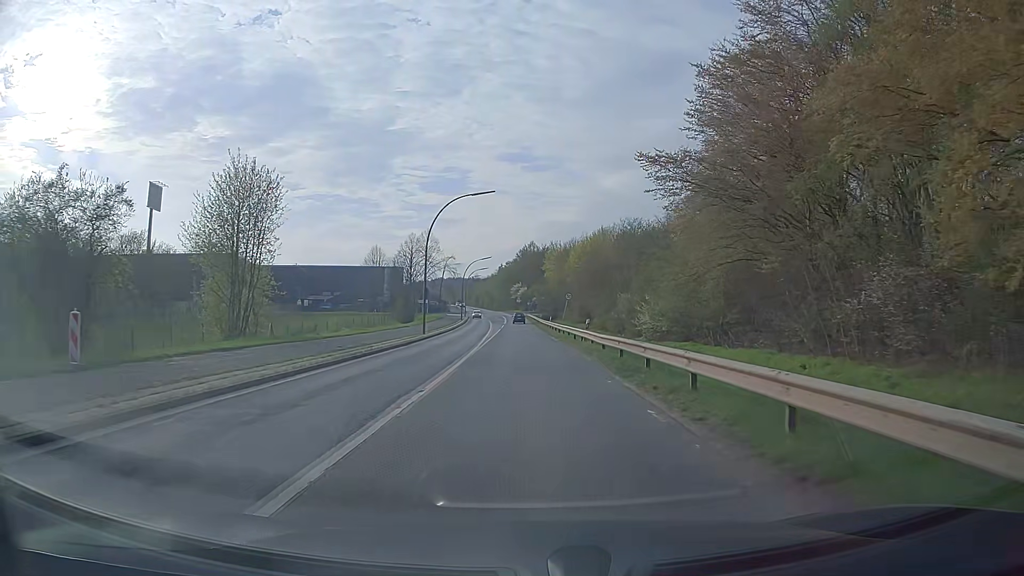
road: secondary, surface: asphalt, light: Day
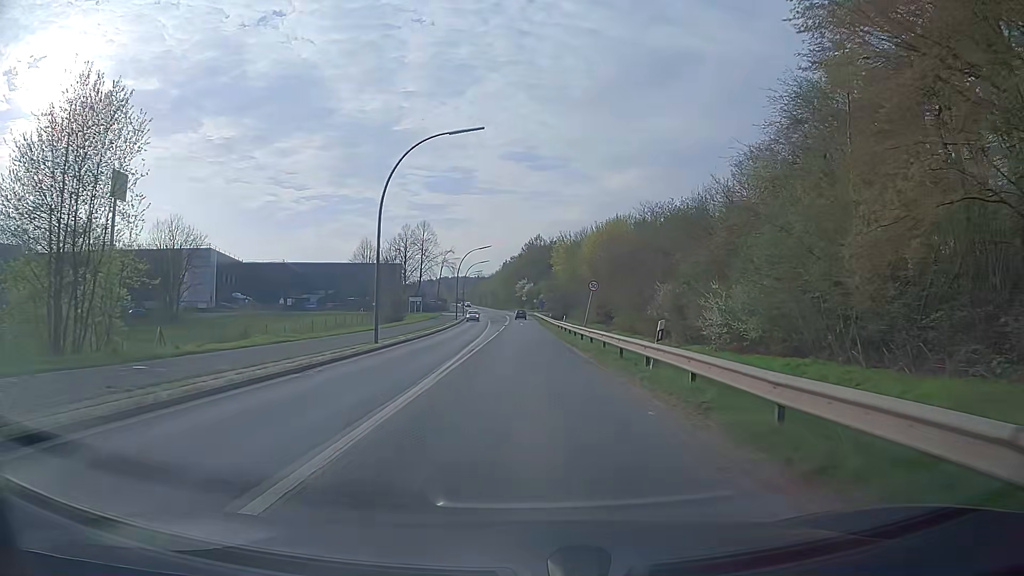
(-0.1, +15.8) m; 0°
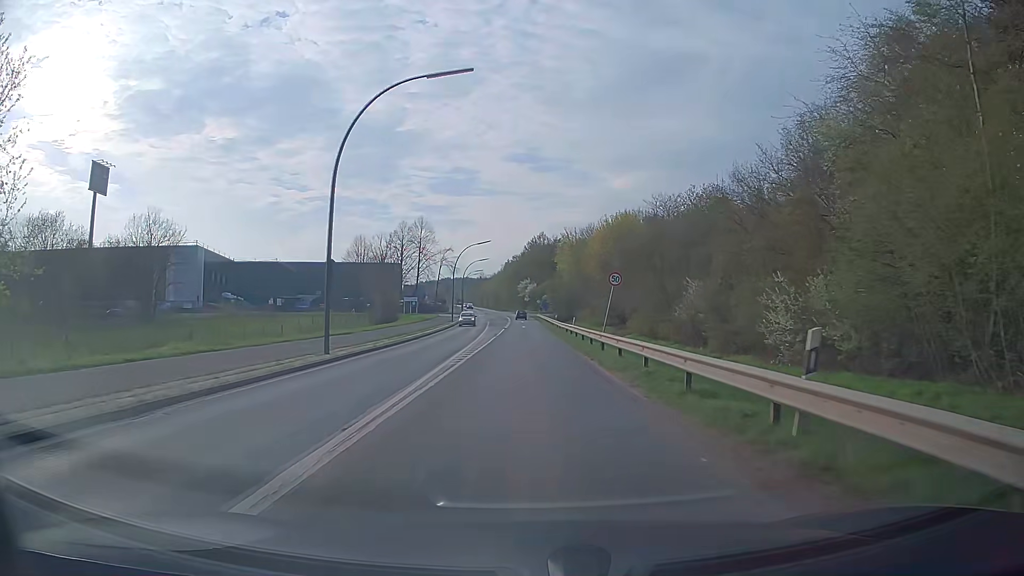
(-0.1, +7.8) m; -1°
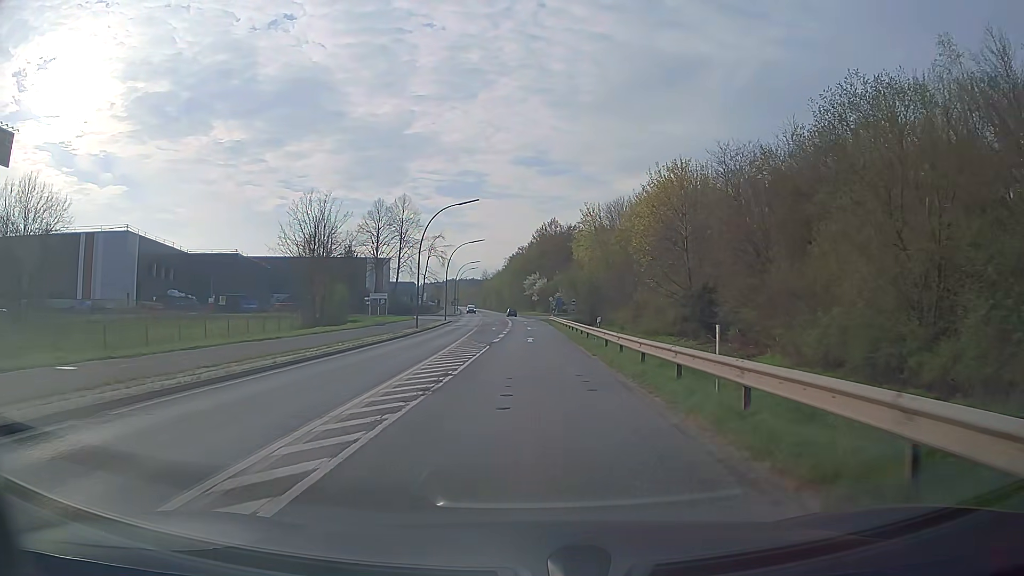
(-0.3, +30.8) m; -1°
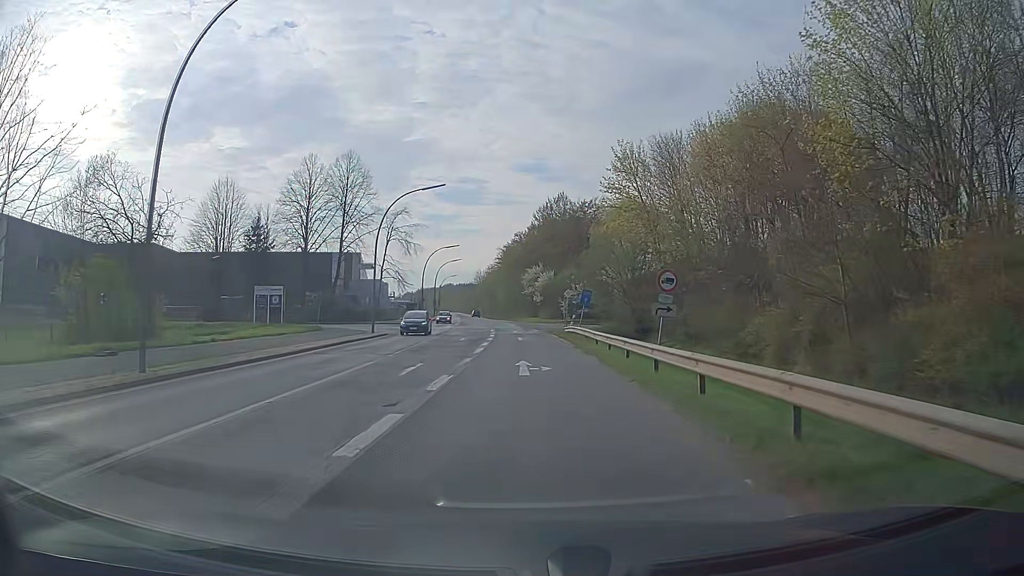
(+0.1, +38.0) m; 0°
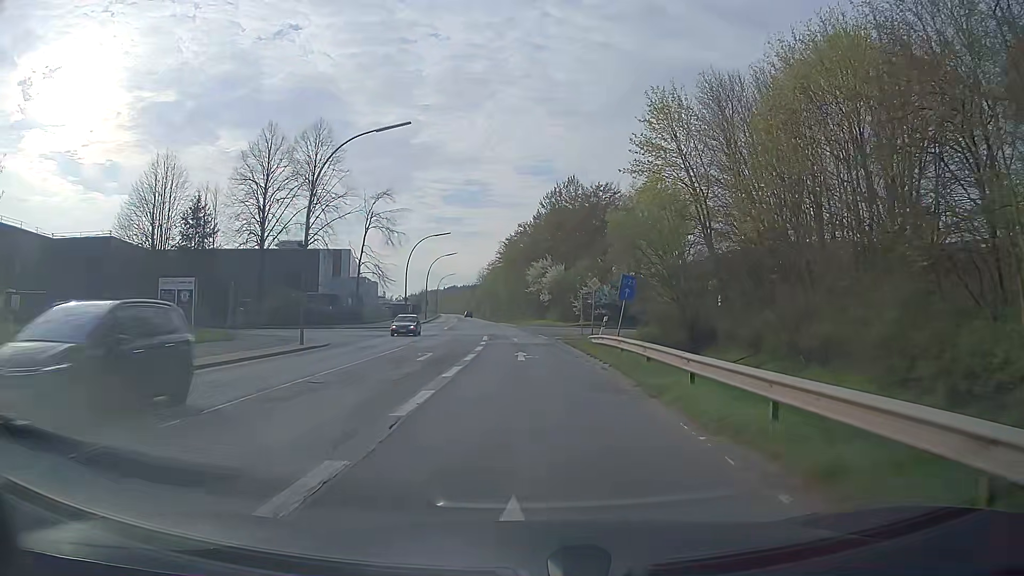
(0.0, +15.2) m; 0°
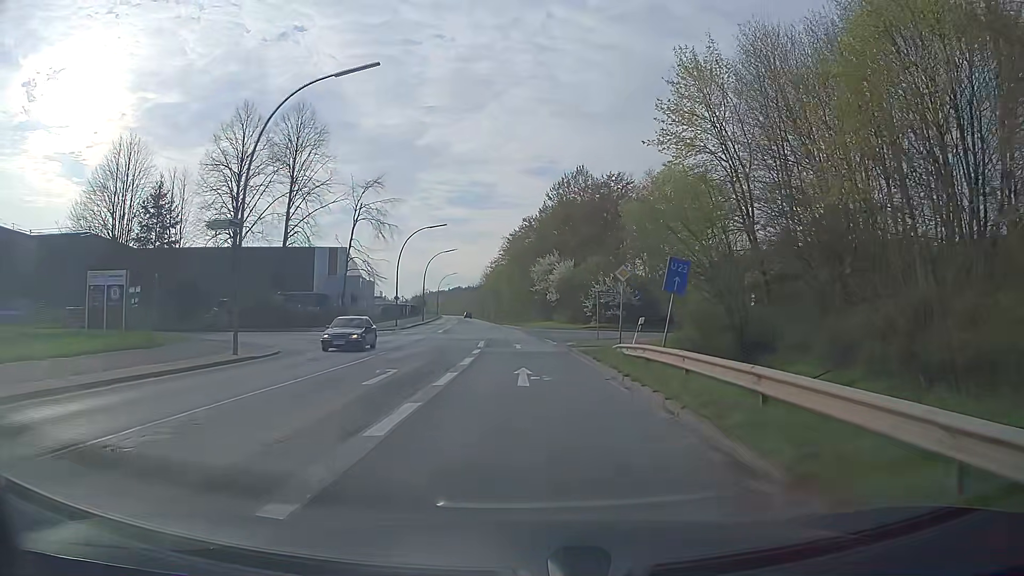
(0.0, +7.6) m; 0°
(0, +10) (0, +20) (-1, +30) (-1, +40) (-2, +50) (-3, +60) (-4, +70) (-5, +80) (-6, +90) (-7, +100) m
